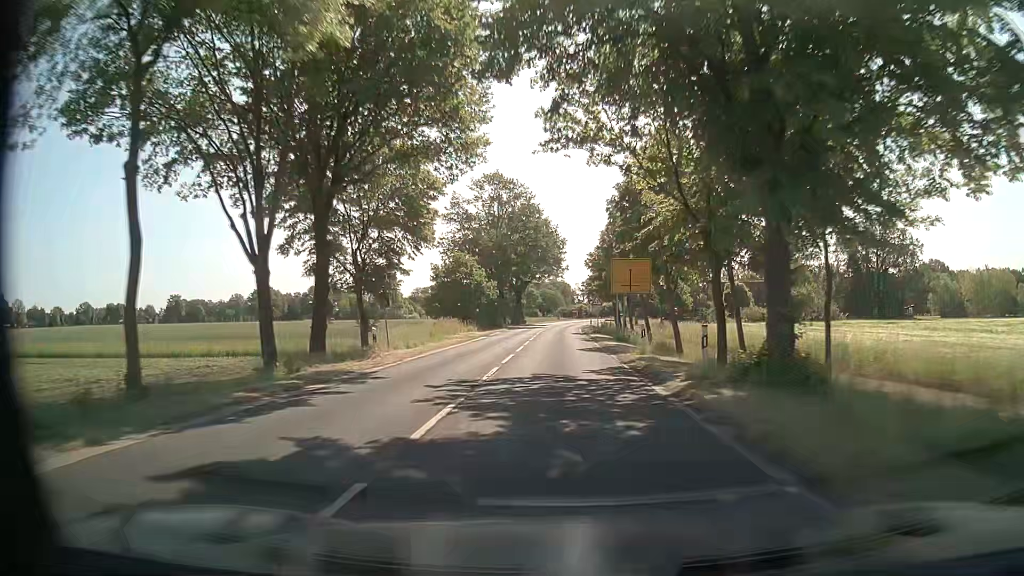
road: secondary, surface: asphalt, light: Day
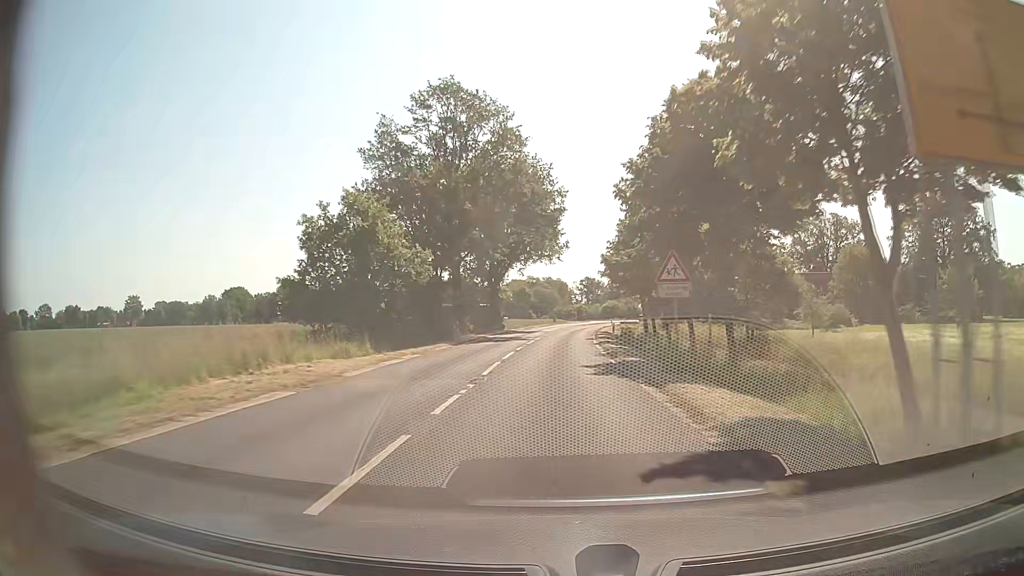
(+0.1, +33.8) m; 0°
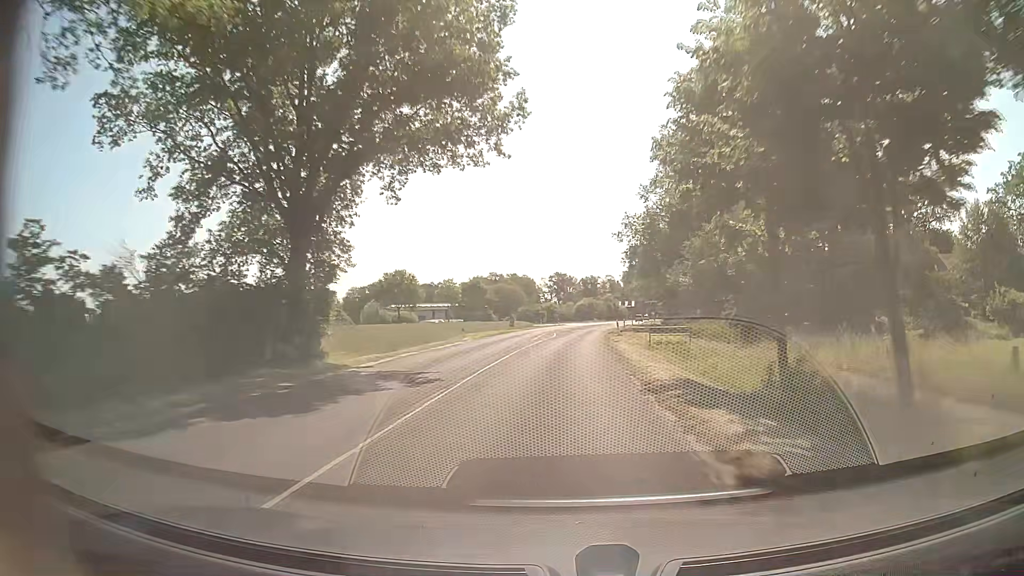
(+0.9, +45.4) m; +3°
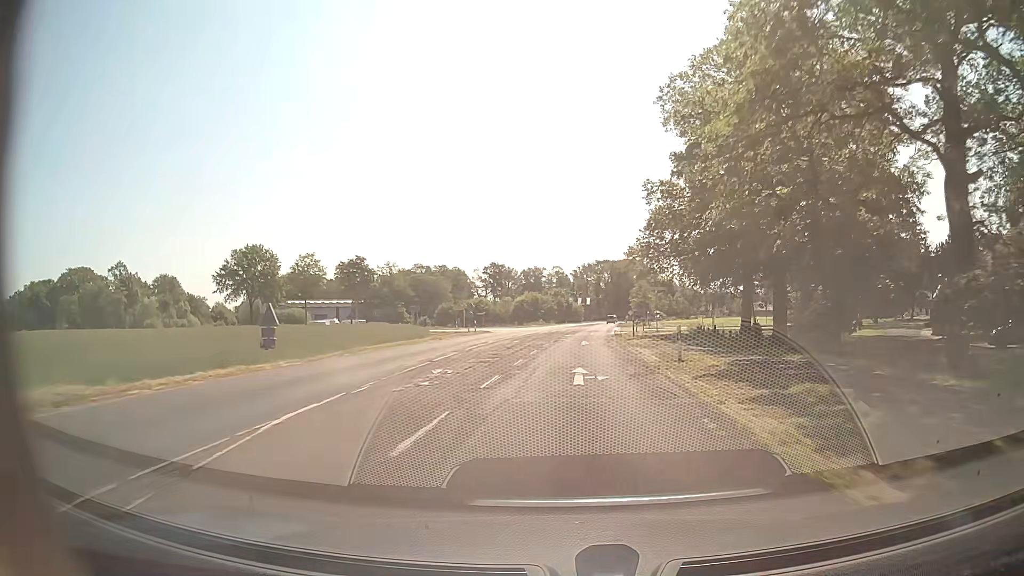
(+1.7, +56.8) m; +4°
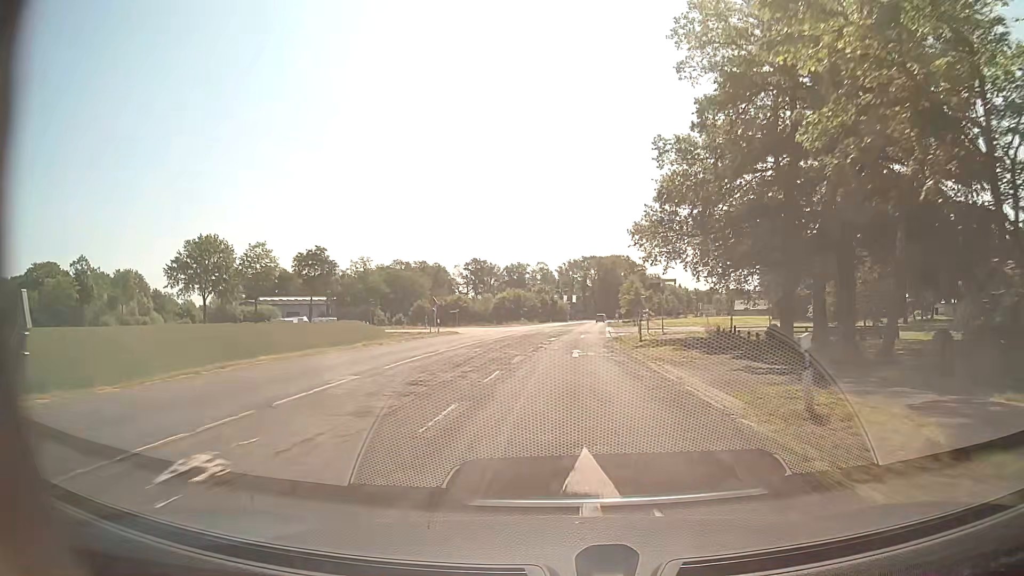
(+0.1, +11.4) m; +1°
